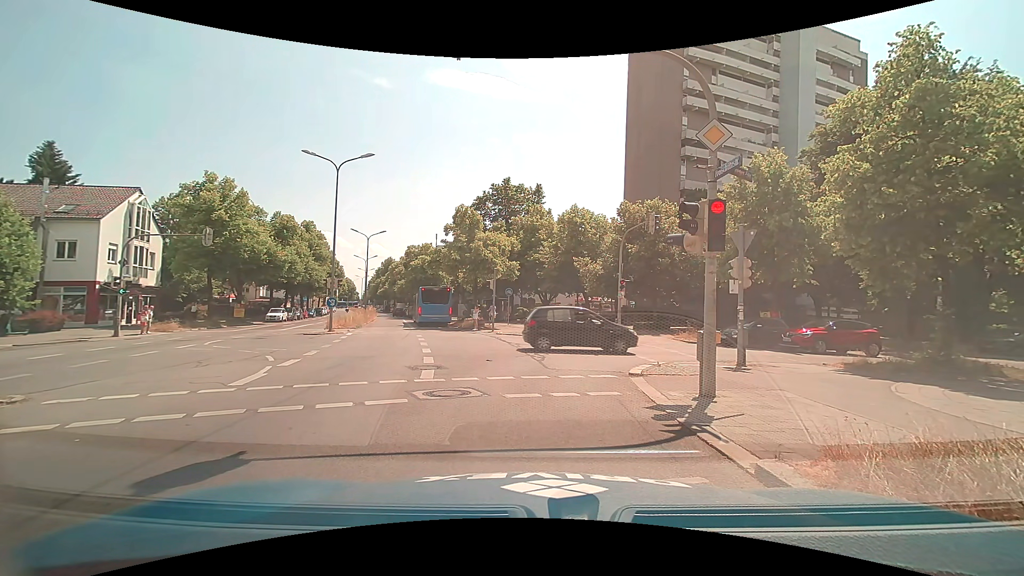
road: secondary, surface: asphalt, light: Day
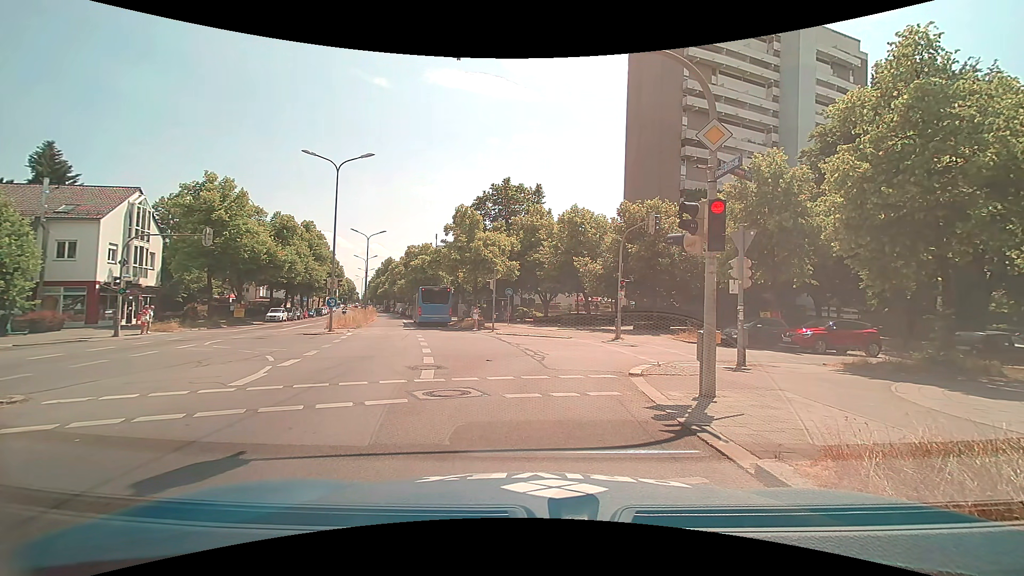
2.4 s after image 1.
(0.0, 0.0) m; 0°
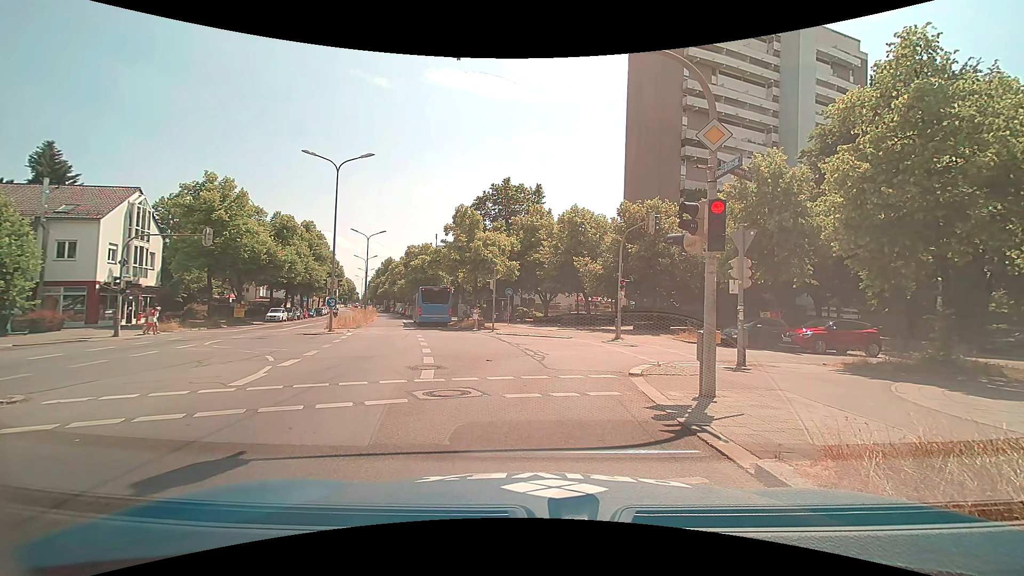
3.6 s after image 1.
(0.0, 0.0) m; 0°
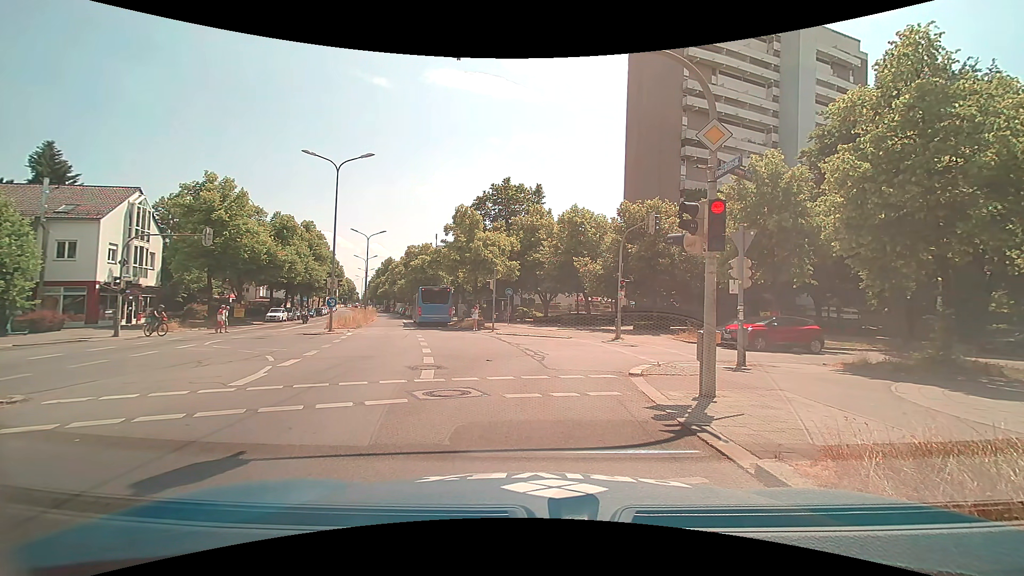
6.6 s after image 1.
(0.0, 0.0) m; 0°
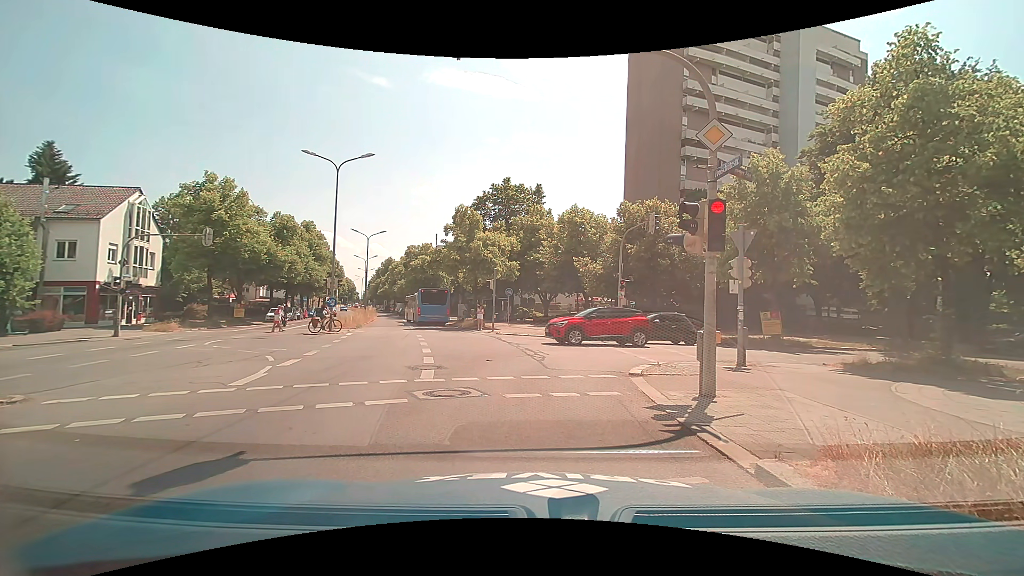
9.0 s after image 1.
(0.0, 0.0) m; 0°
